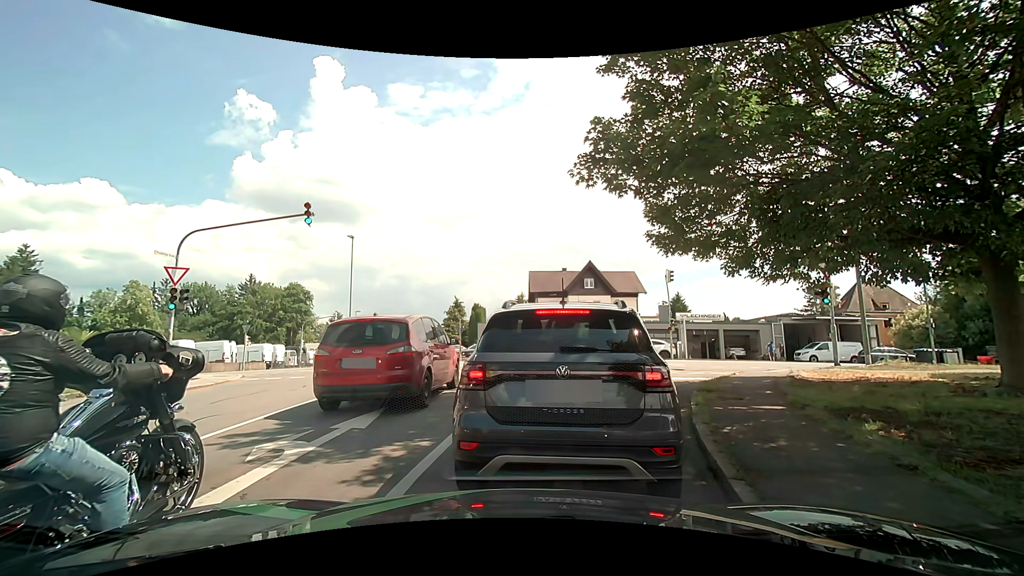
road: residential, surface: asphalt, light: Day
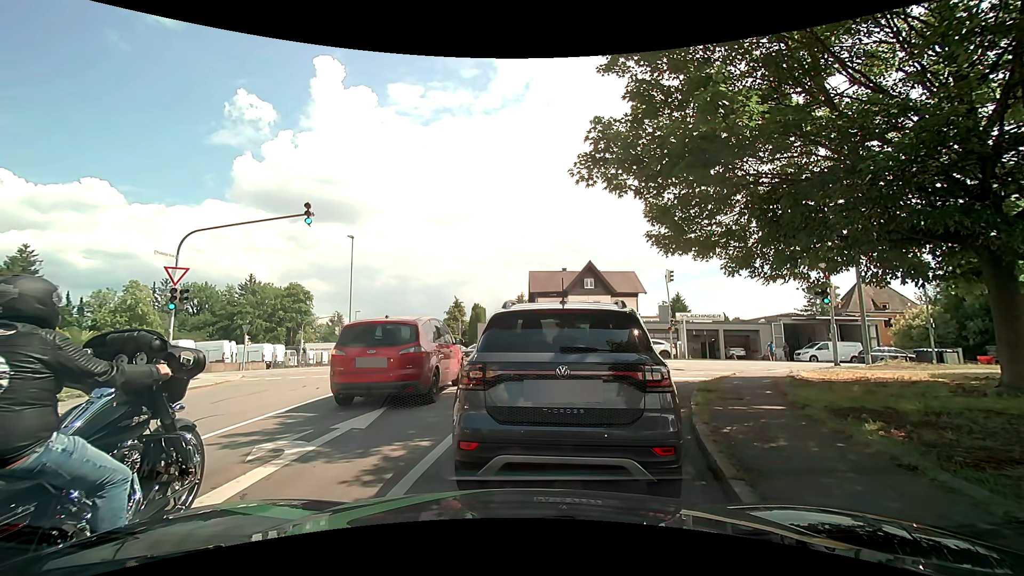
(0.0, 0.0) m; 0°
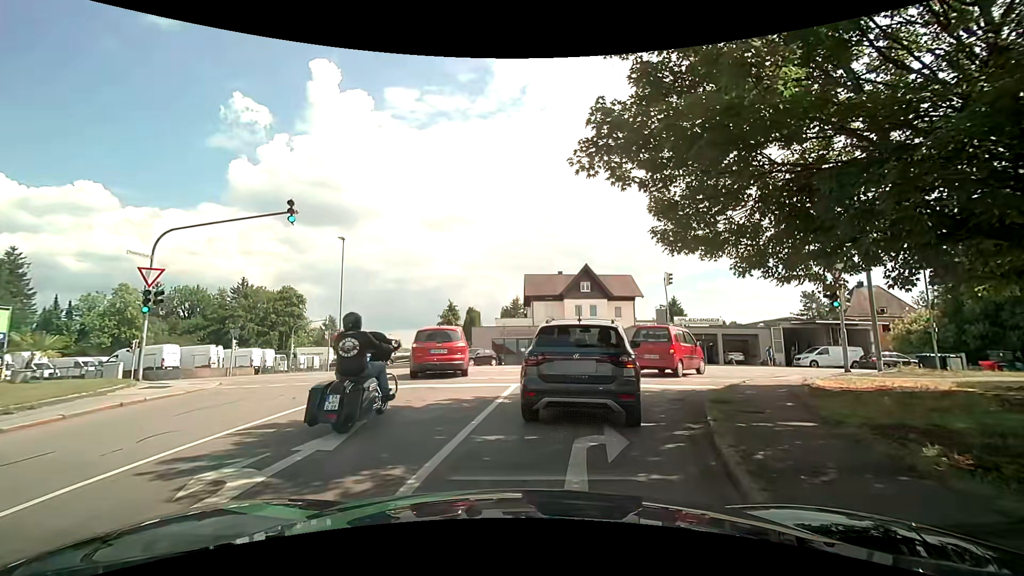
(0.0, +1.1) m; +2°
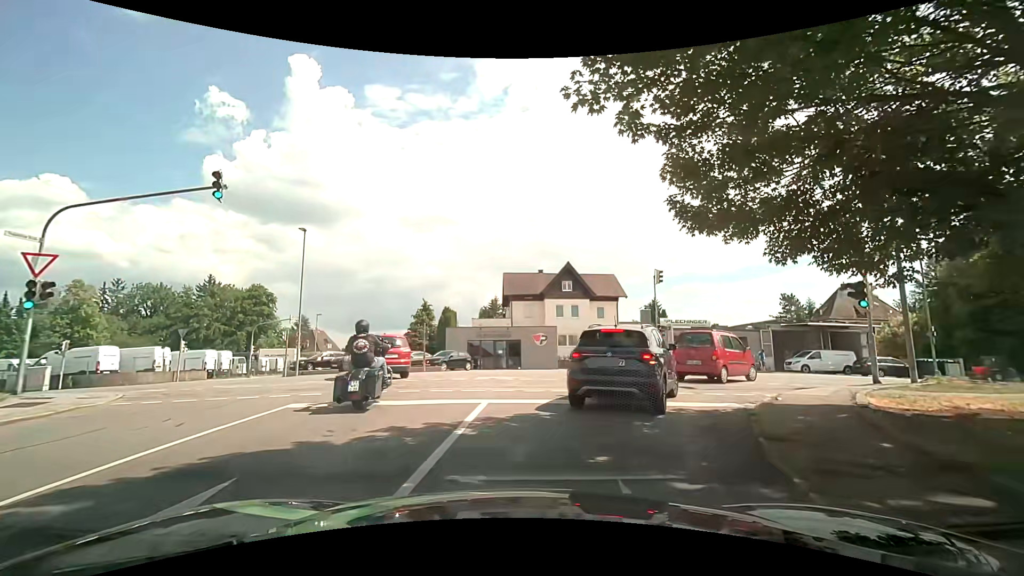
(+0.1, +3.2) m; +4°
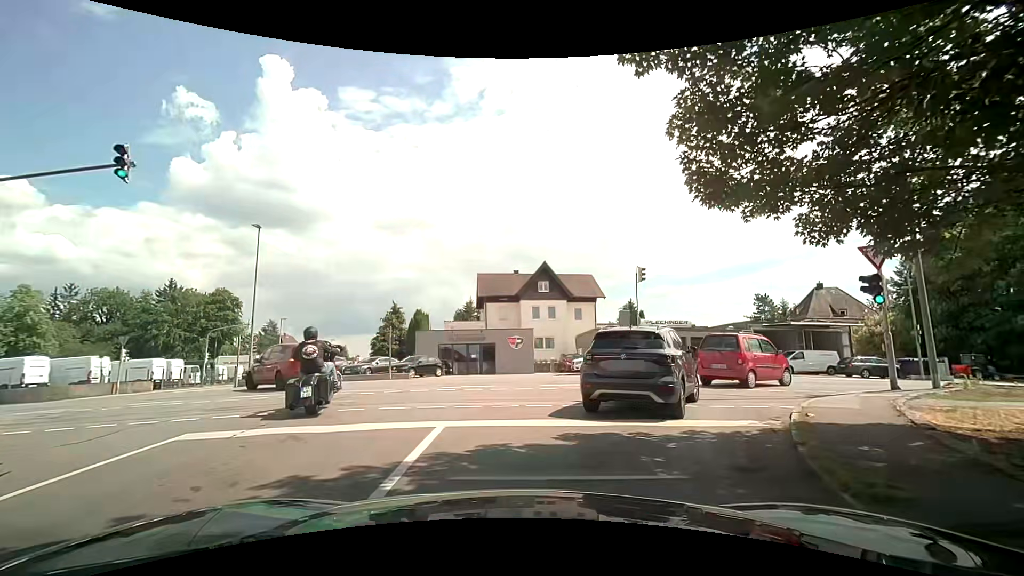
(+0.1, +2.3) m; +1°
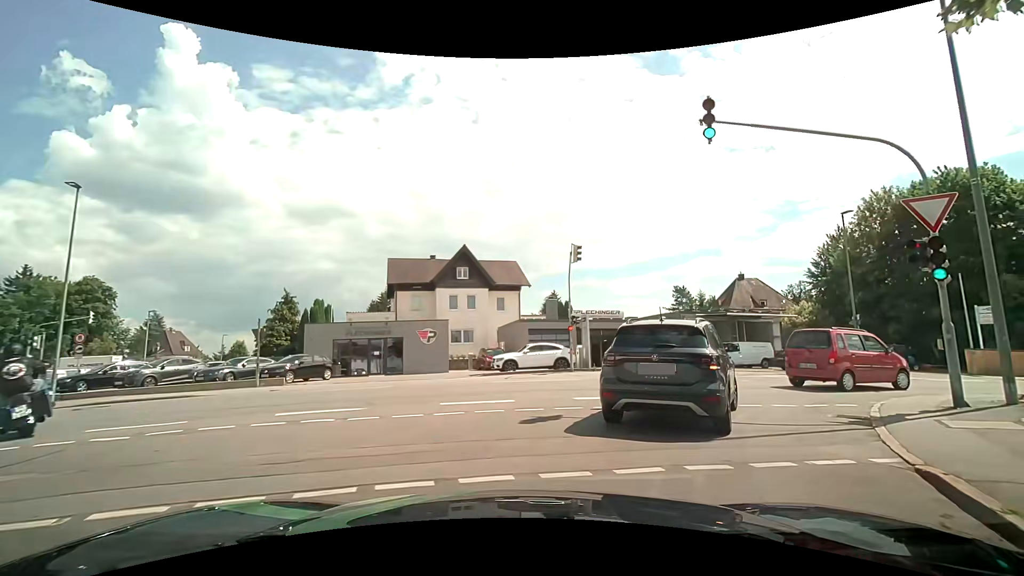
(+0.6, +5.6) m; +12°
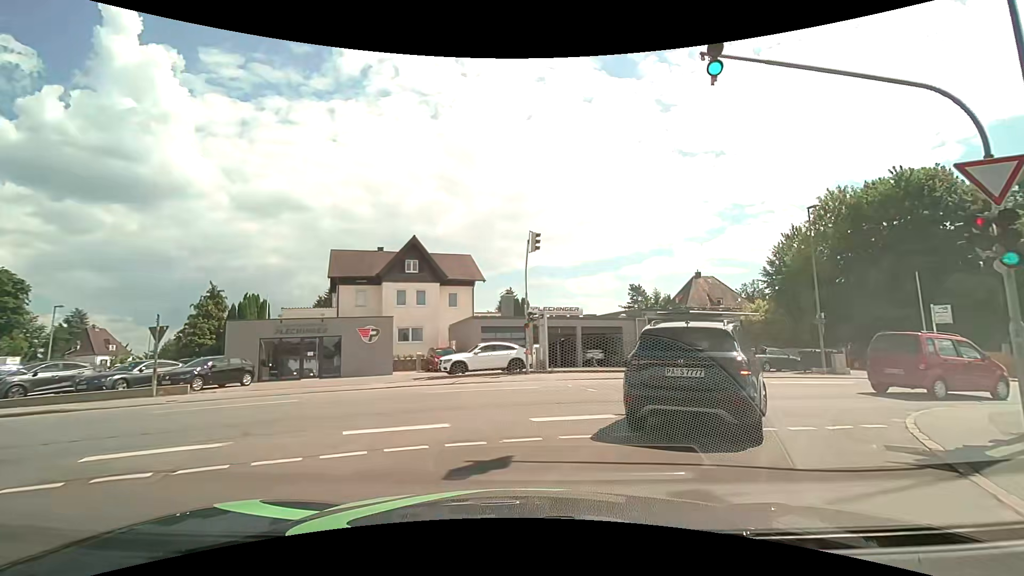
(+0.1, +2.7) m; +2°
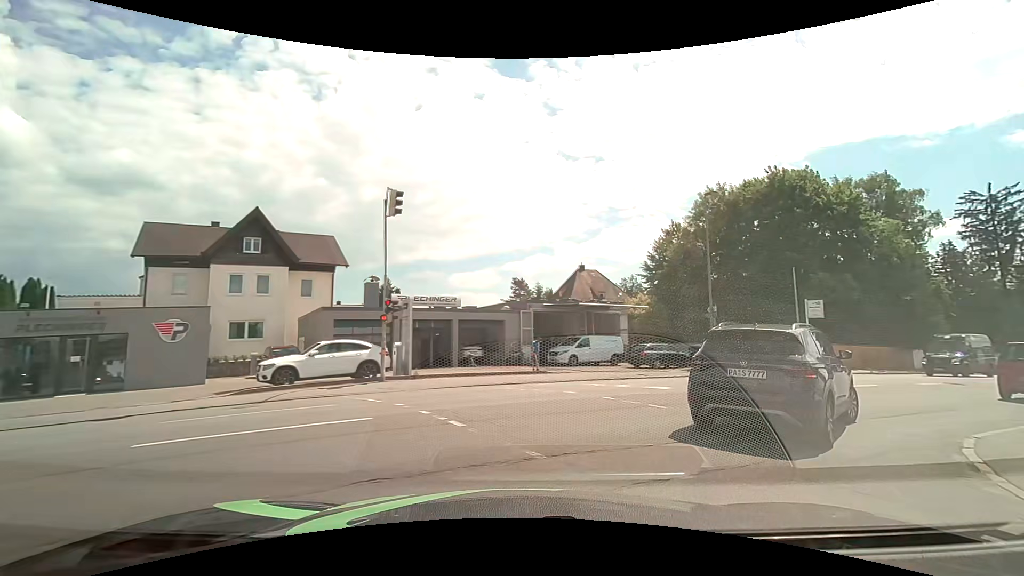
(+0.7, +5.4) m; +16°
(+4, +9) (+11, +15) (+20, +21) (+28, +26) (+37, +32) (+45, +37) (+53, +42) (+62, +48) (+70, +53) (+78, +59) m
